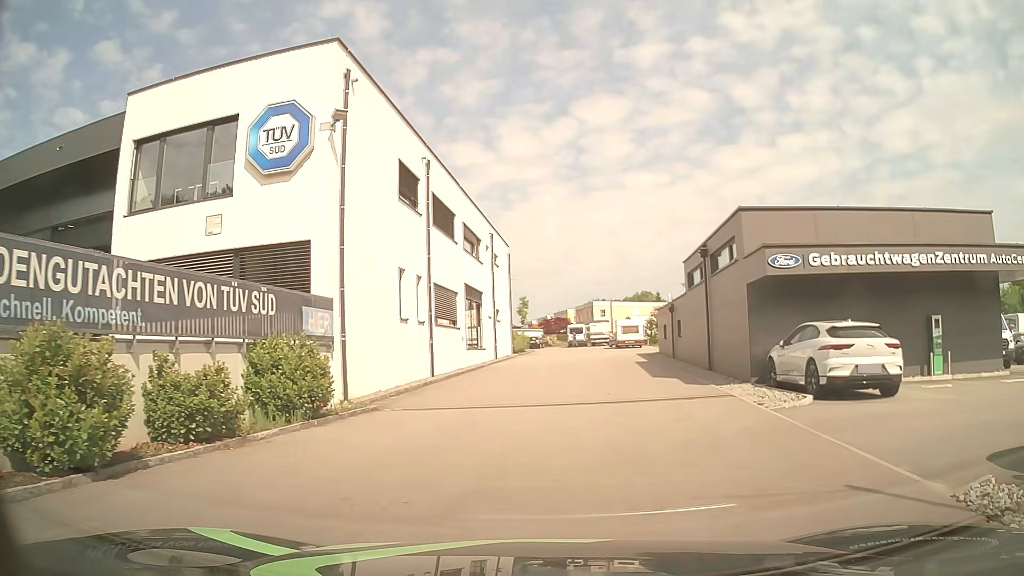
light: Day
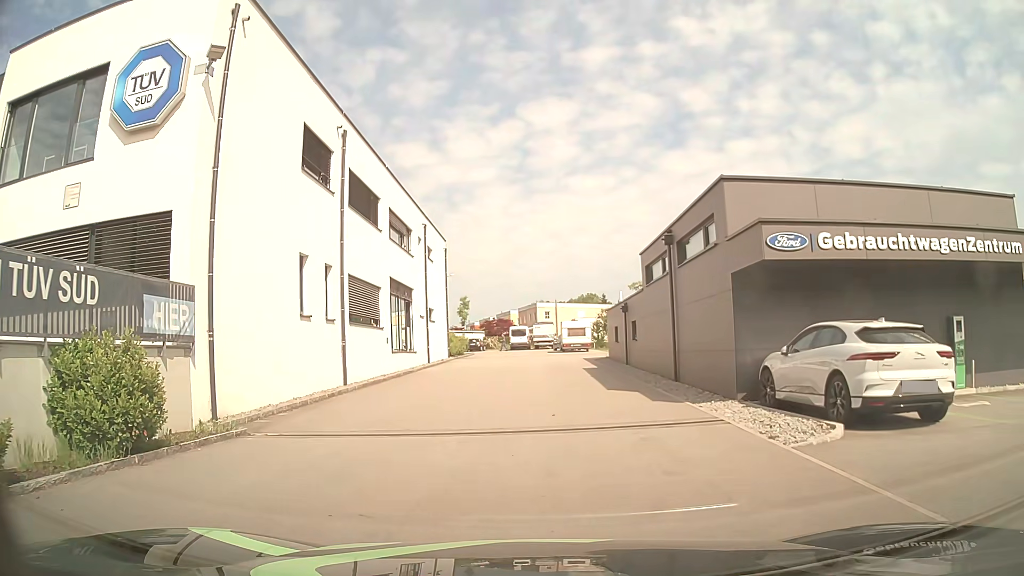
(+0.2, +3.8) m; +5°
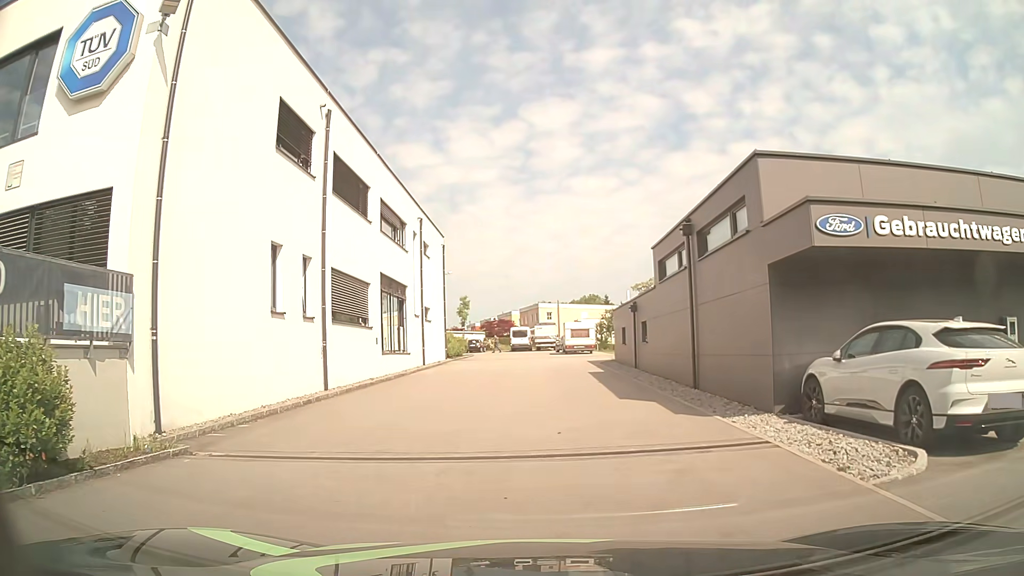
(0.0, +2.1) m; 0°
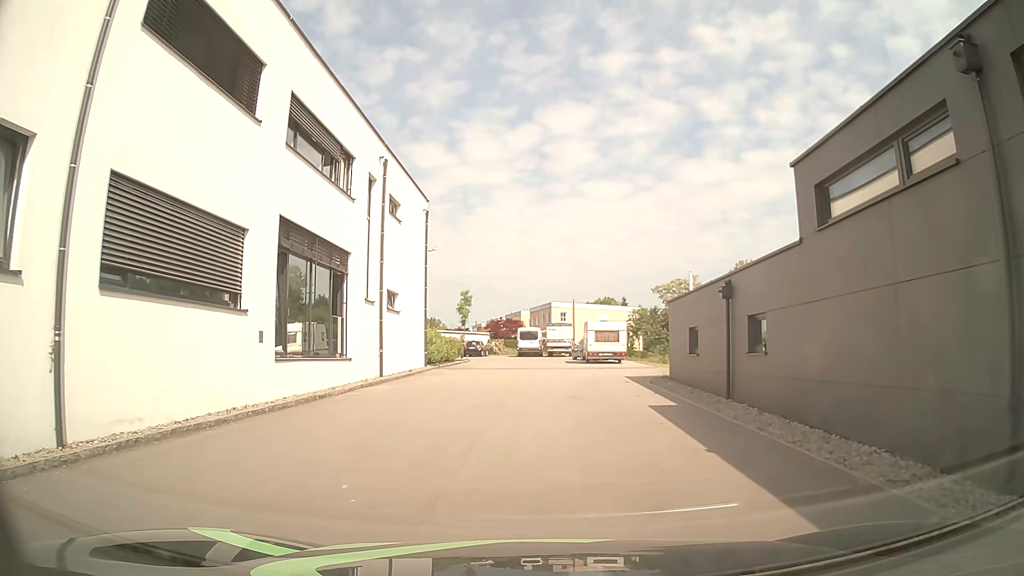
(-0.2, +11.6) m; -1°
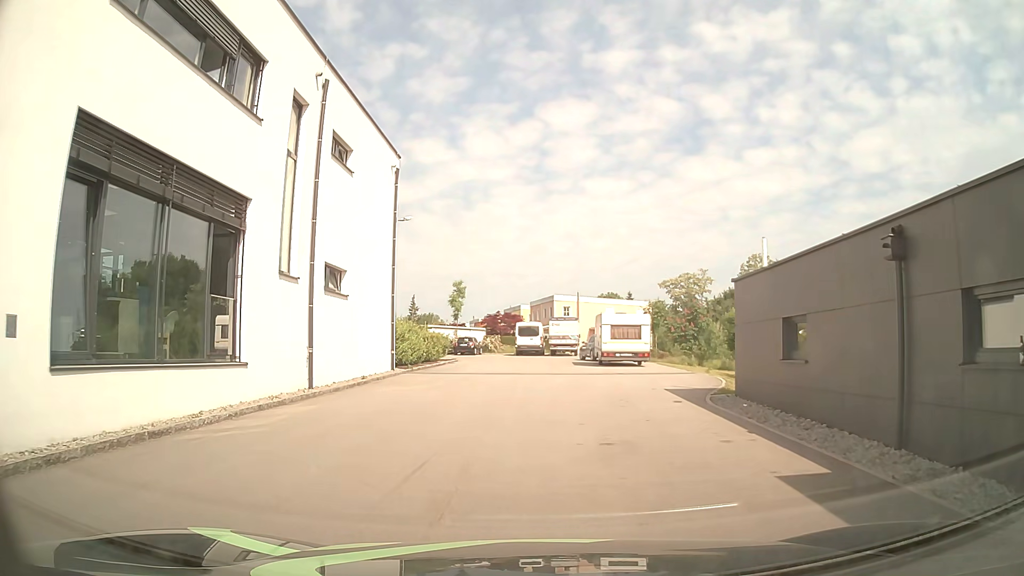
(-0.1, +7.4) m; -1°
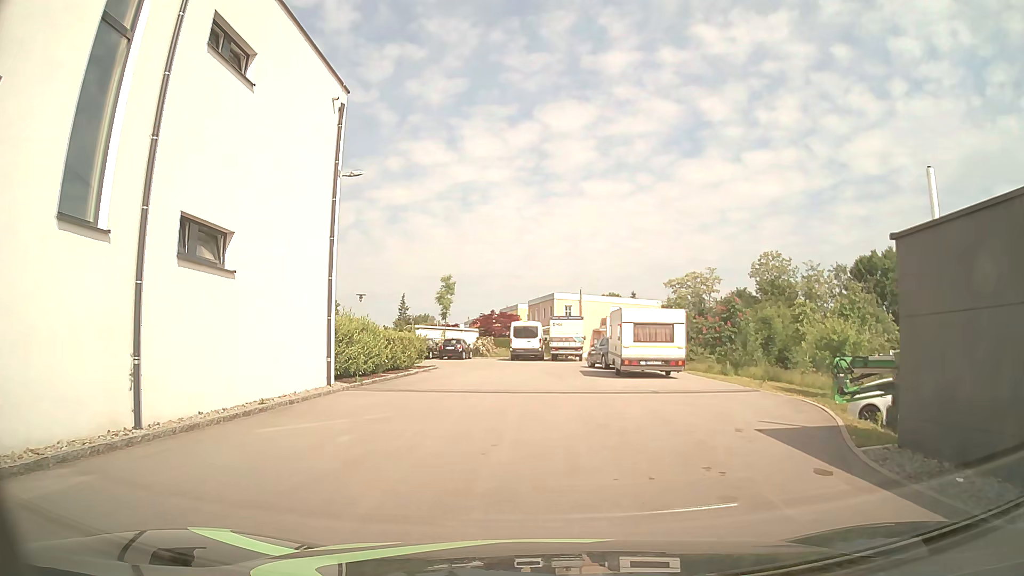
(+0.1, +7.3) m; +1°
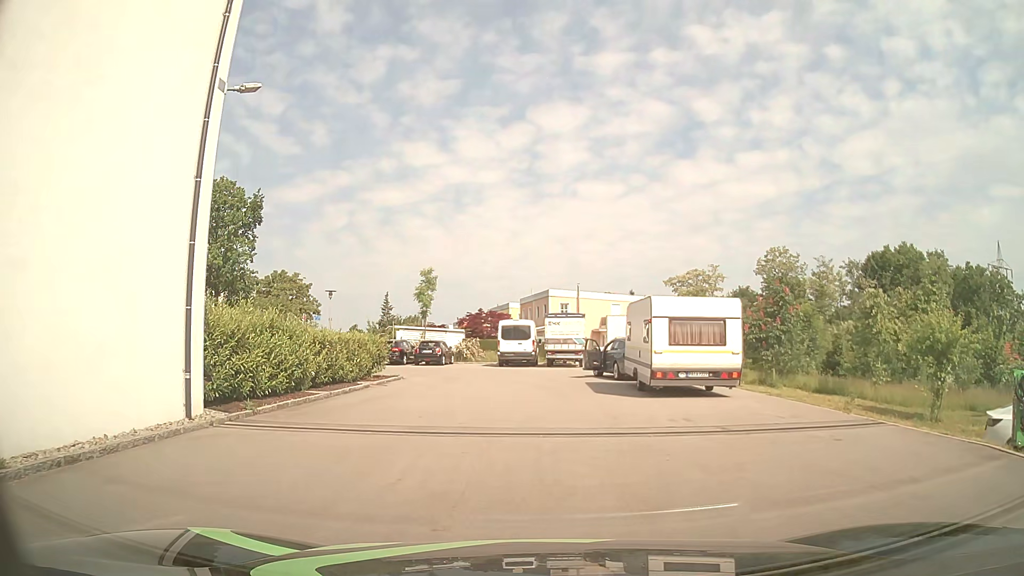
(0.0, +6.9) m; 0°
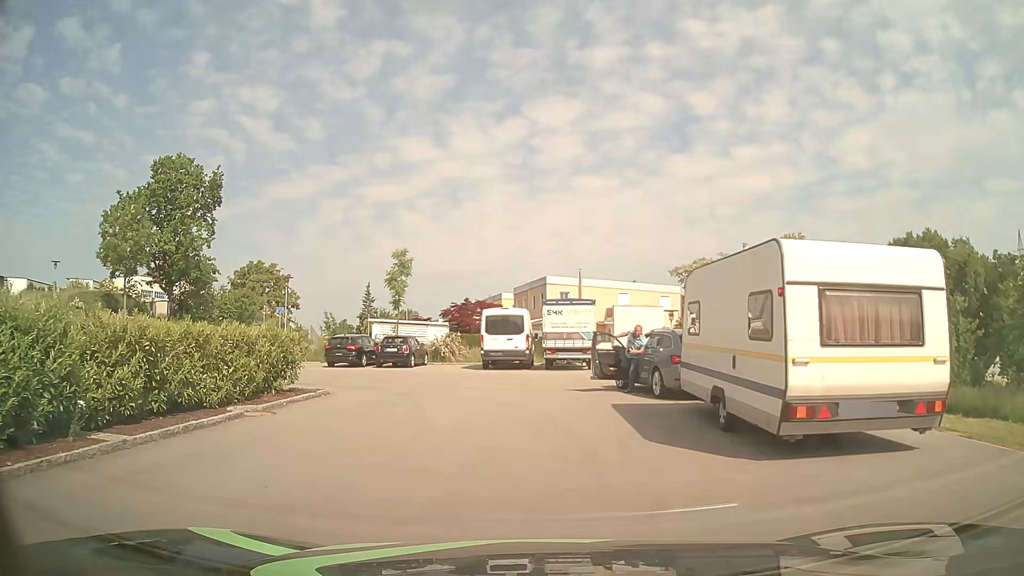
(+0.1, +8.5) m; +2°
